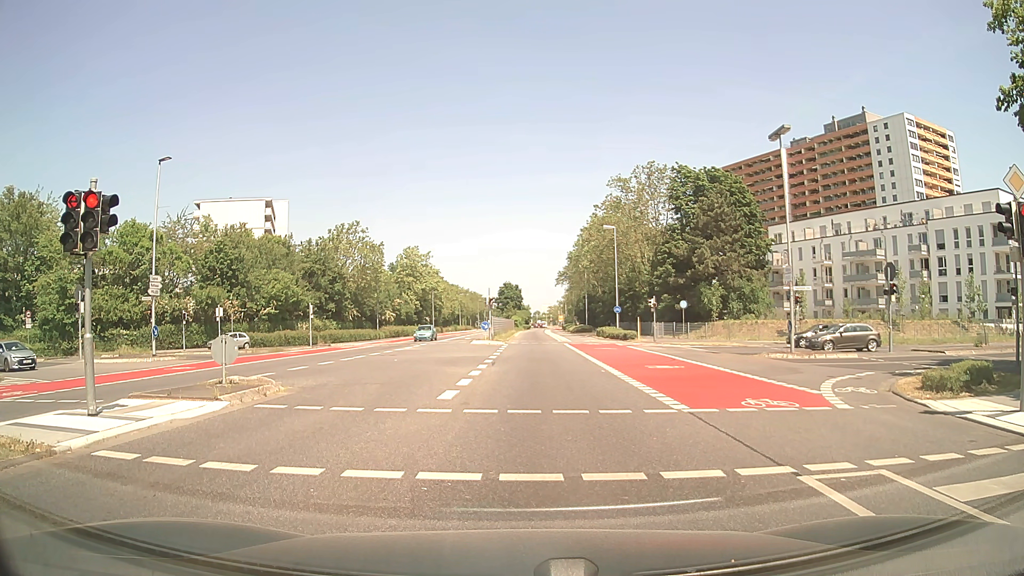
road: secondary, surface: asphalt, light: Day
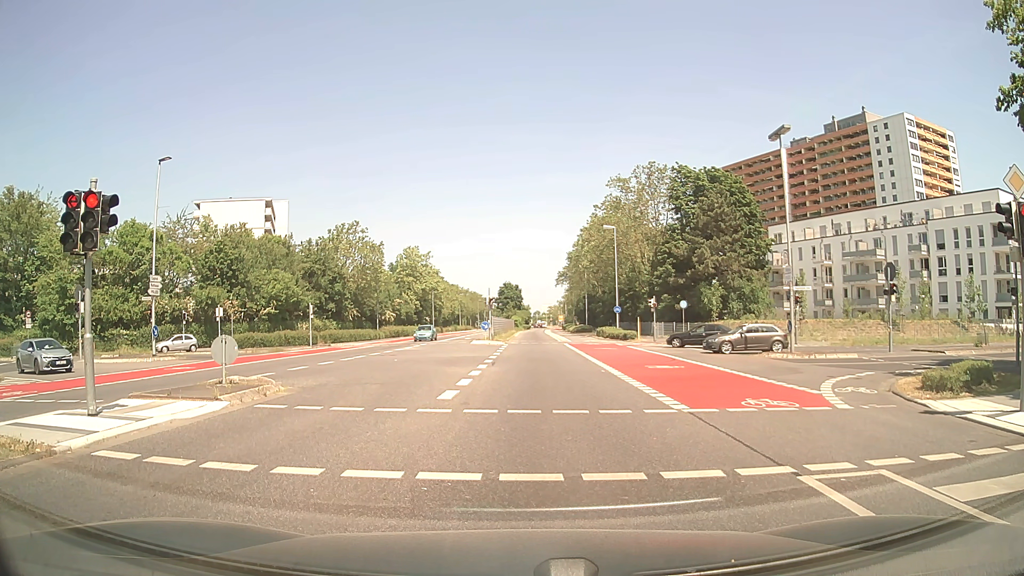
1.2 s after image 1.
(0.0, 0.0) m; 0°
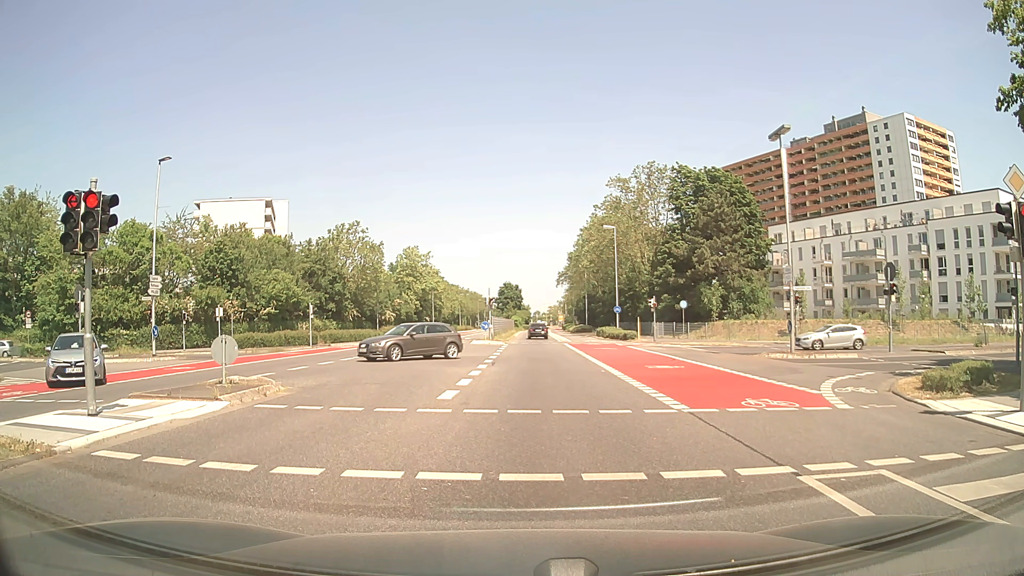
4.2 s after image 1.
(0.0, 0.0) m; 0°
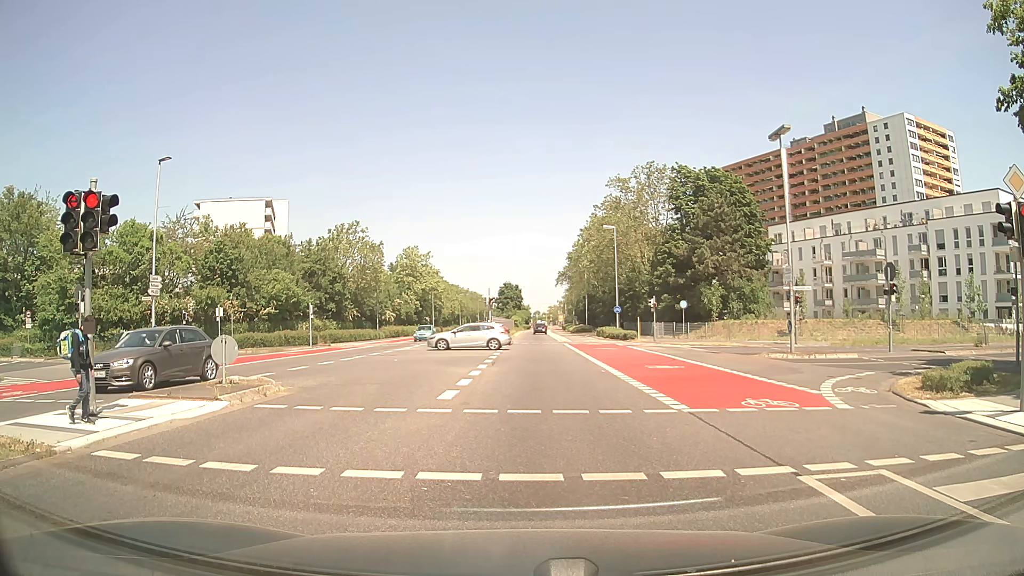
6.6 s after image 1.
(0.0, 0.0) m; 0°
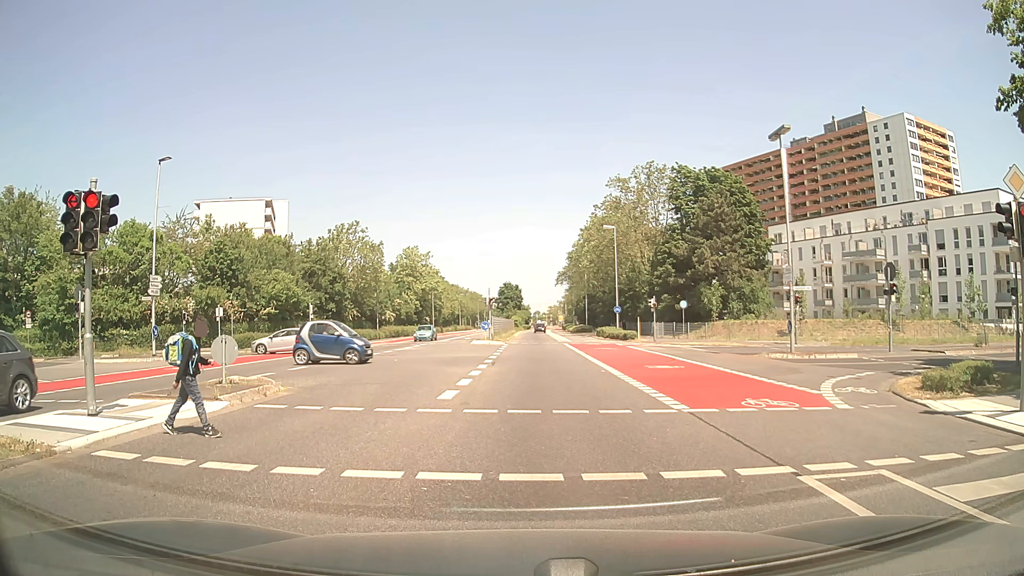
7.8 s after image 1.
(0.0, 0.0) m; 0°
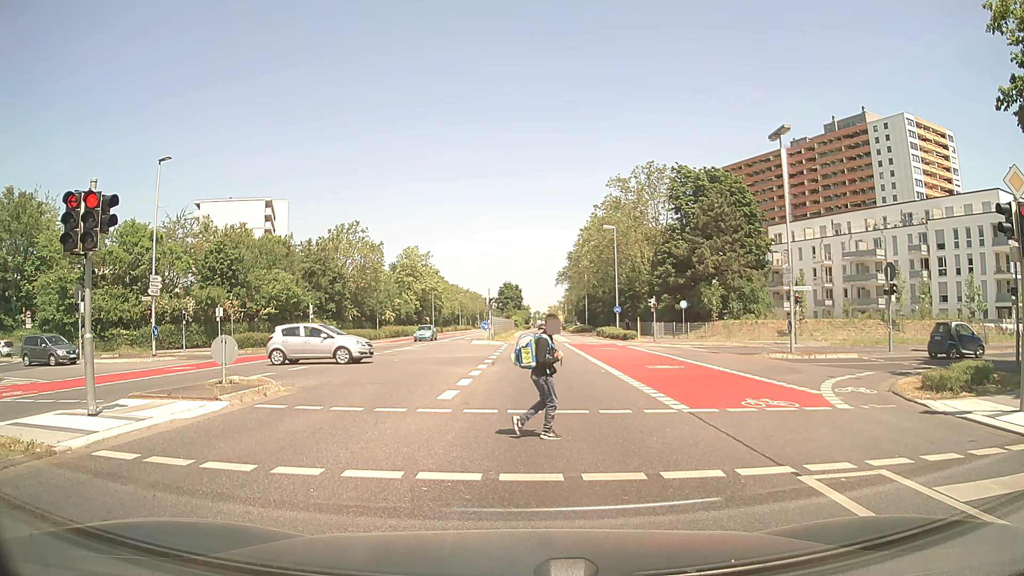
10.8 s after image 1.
(0.0, 0.0) m; 0°
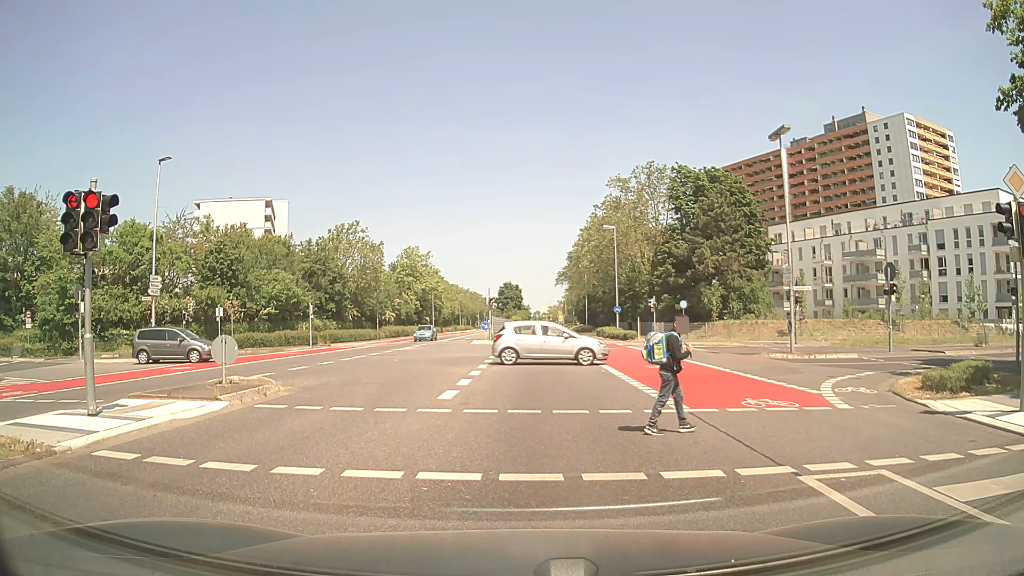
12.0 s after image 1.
(0.0, 0.0) m; 0°
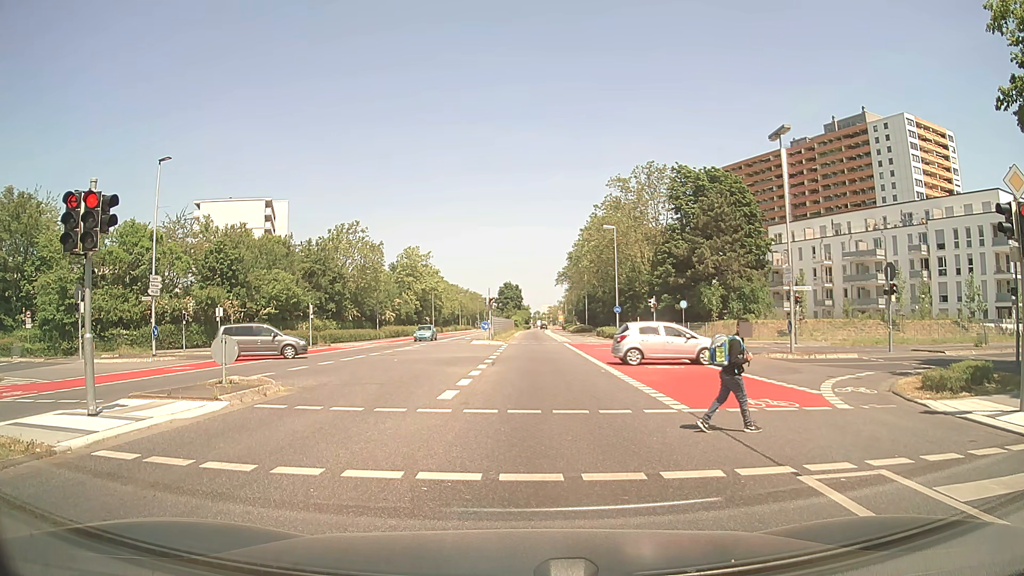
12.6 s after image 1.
(0.0, 0.0) m; 0°
(0, +10) (0, +20) (+1, +30) (+1, +40) (+1, +50) (+1, +60) (+2, +70) (+2, +80) (+2, +90) (+2, +100) m
